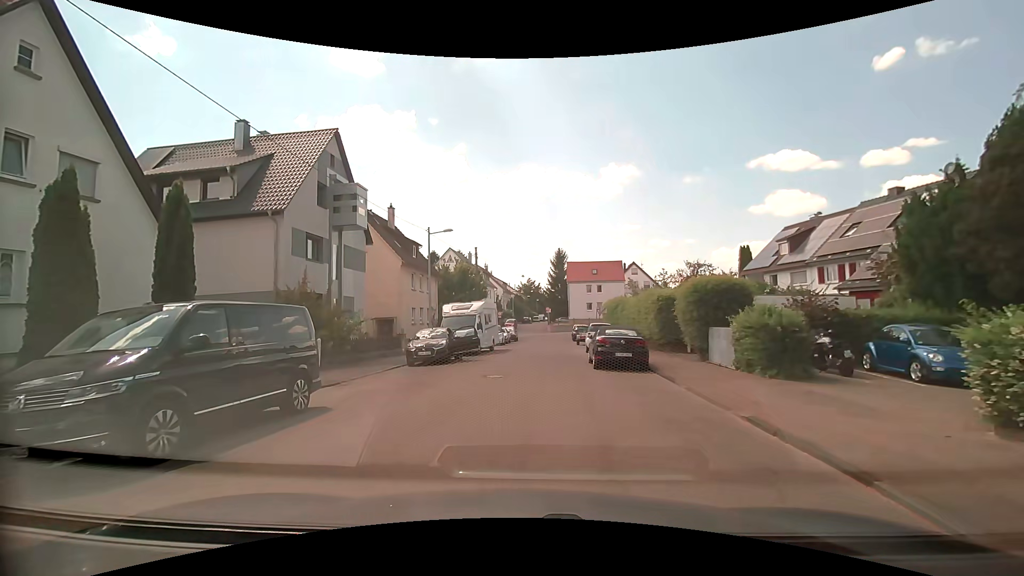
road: tertiary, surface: asphalt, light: Day
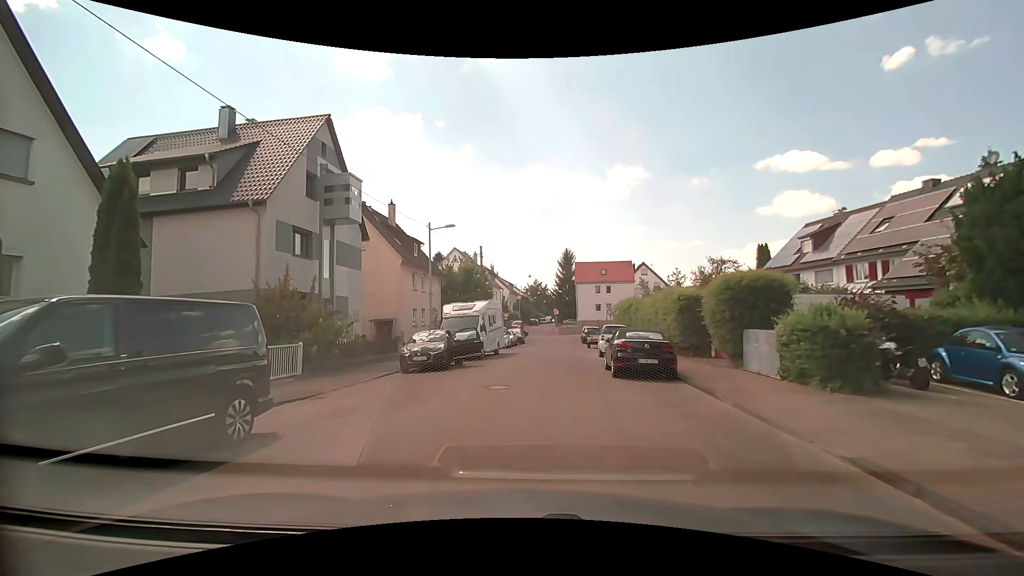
(0.0, +2.2) m; -2°
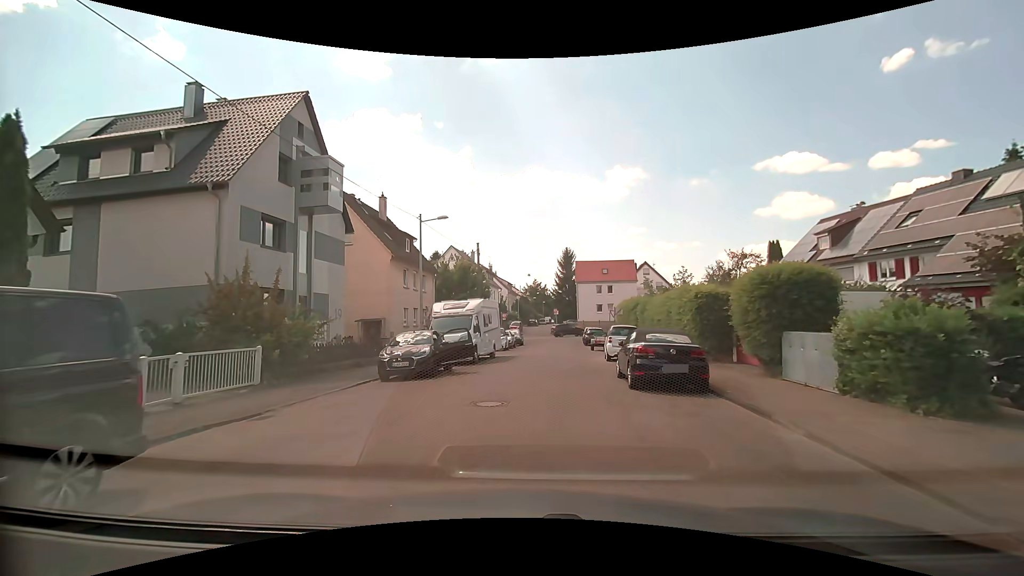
(0.0, +2.5) m; 0°
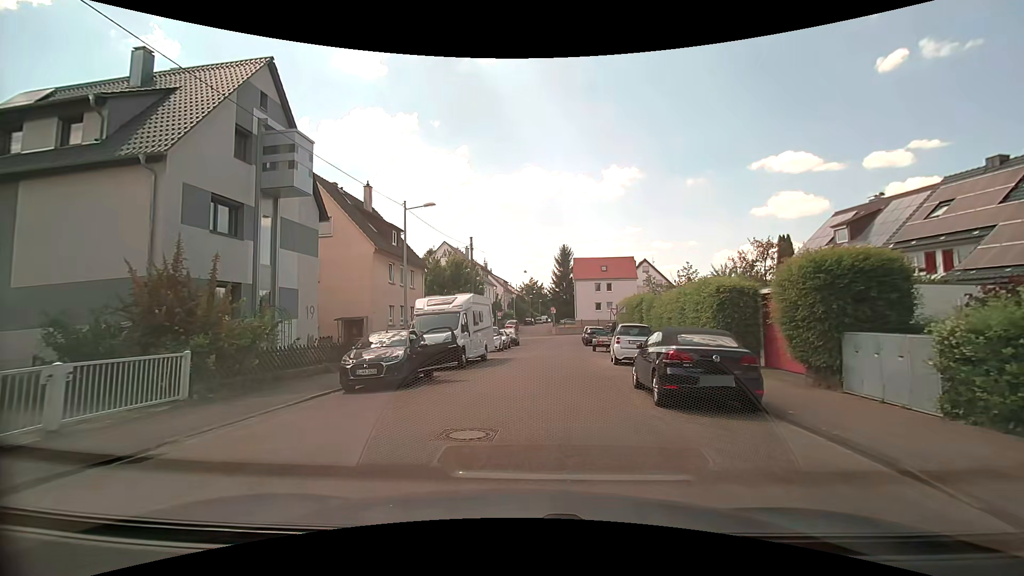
(+0.1, +2.8) m; +2°
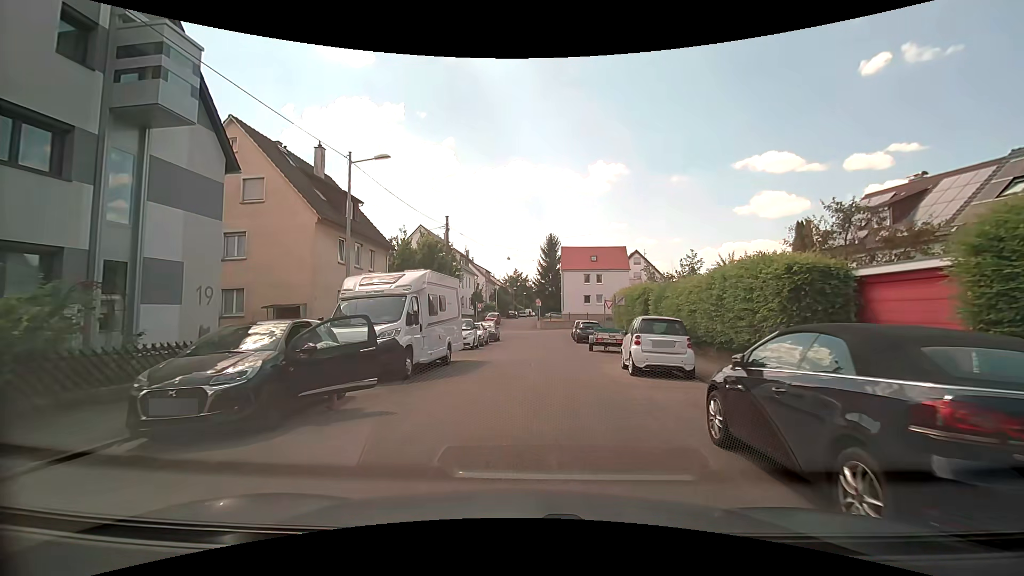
(0.0, +6.0) m; 0°
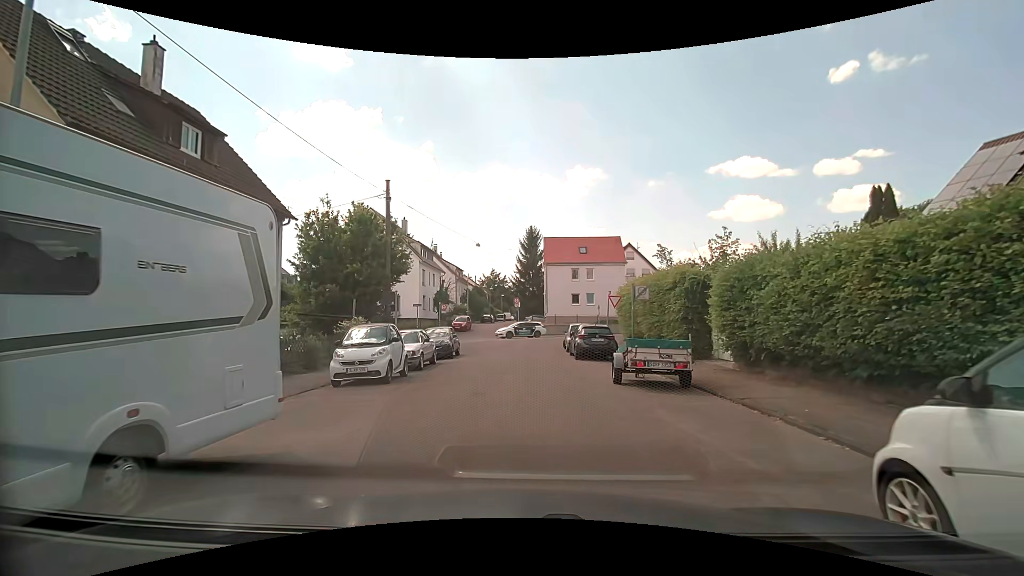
(+0.6, +11.7) m; +3°
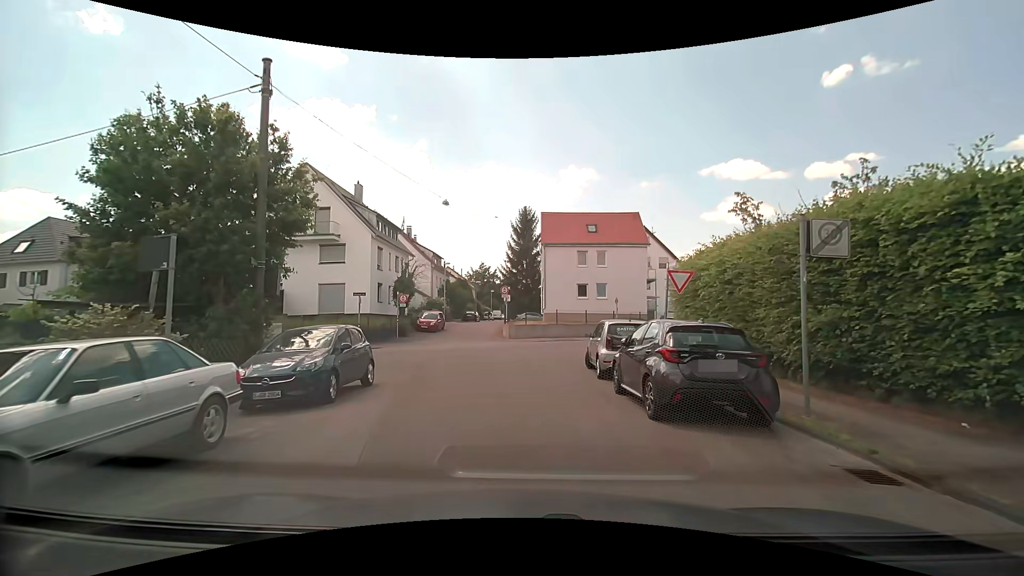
(+0.2, +13.4) m; +1°
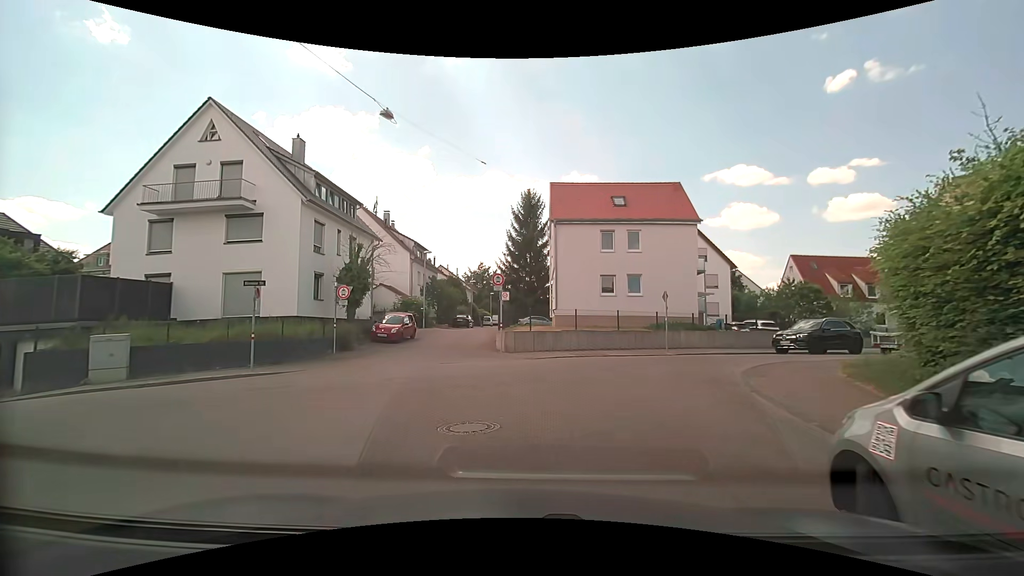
(0.0, +11.9) m; 0°
(0, +10) (-5, +17) (-15, +16) (-24, +12) (-33, +8) (-42, +3) (-51, -1) (-60, -5) (-69, -10) (-78, -15) m
